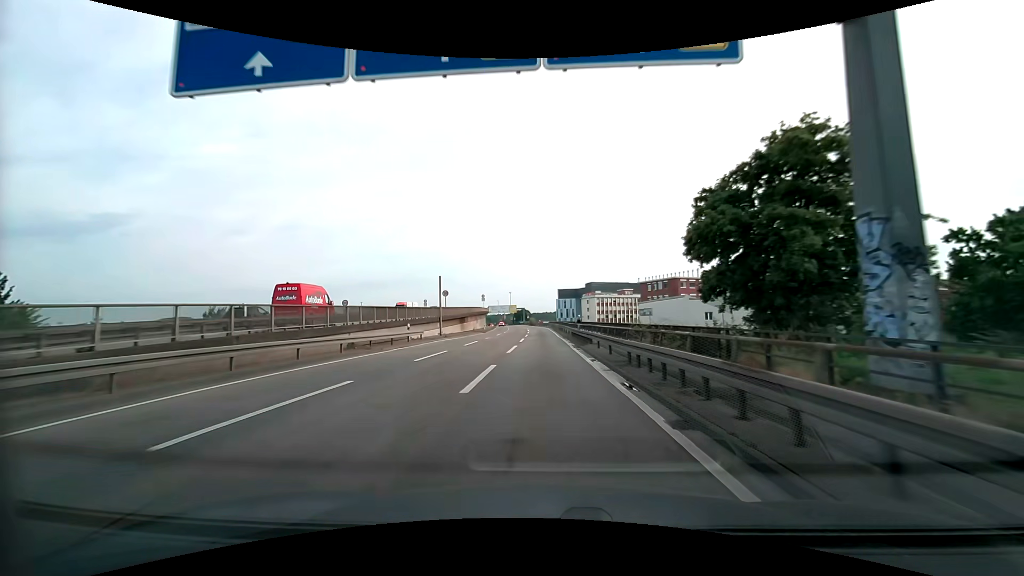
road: motorway_link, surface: asphalt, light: Day
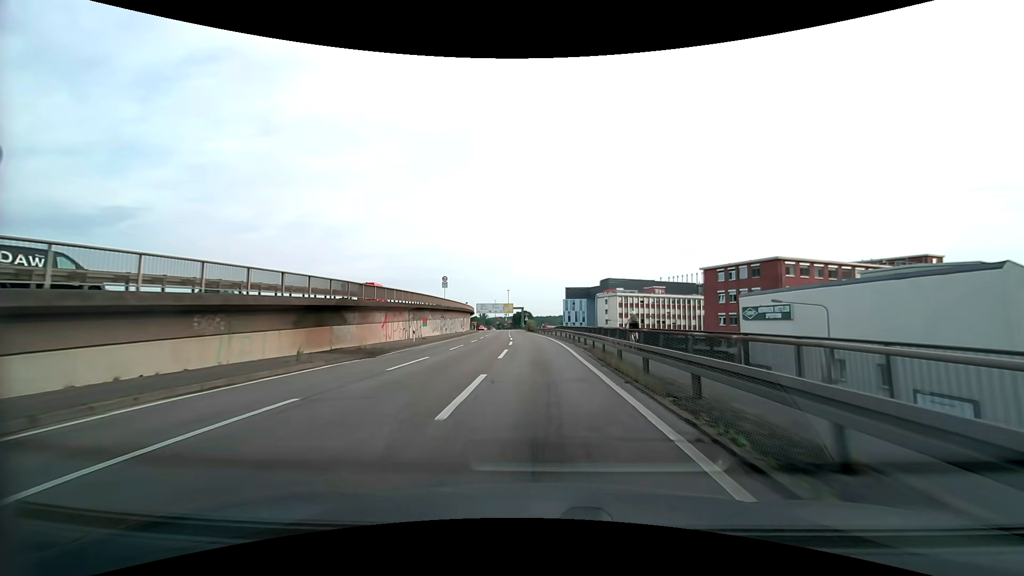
(-0.2, +50.1) m; 0°
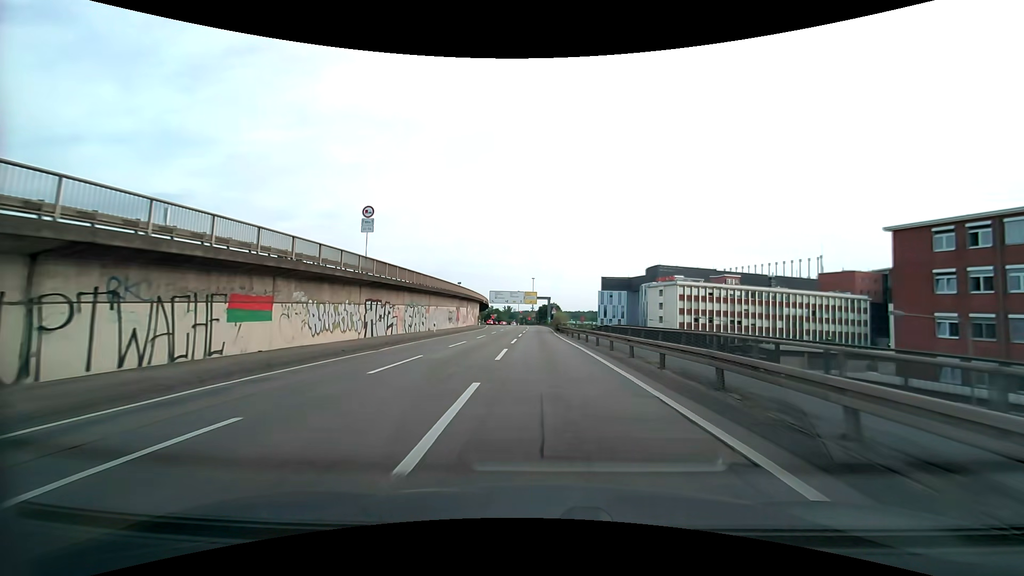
(-1.0, +38.4) m; -3°
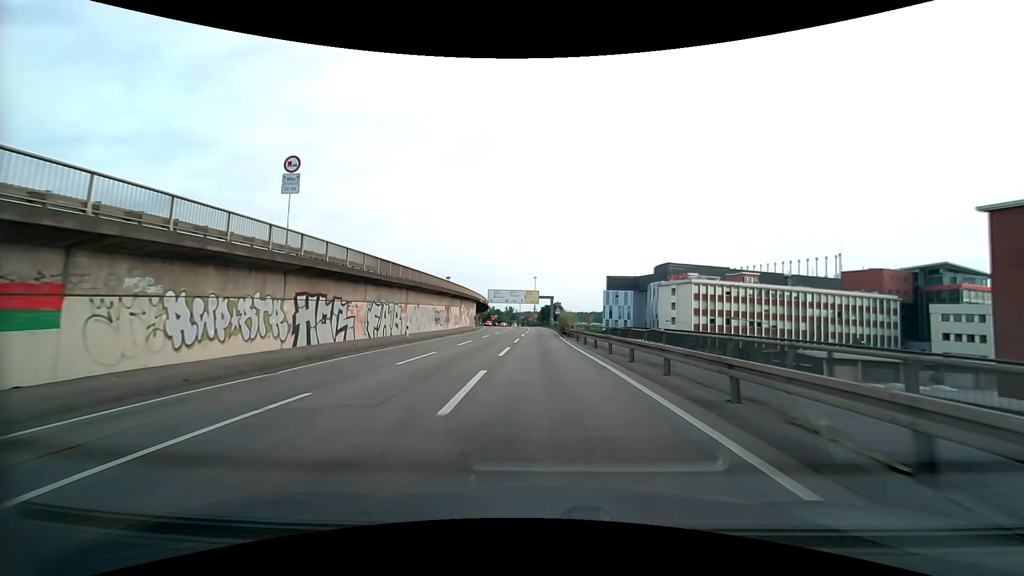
(0.0, +9.4) m; 0°
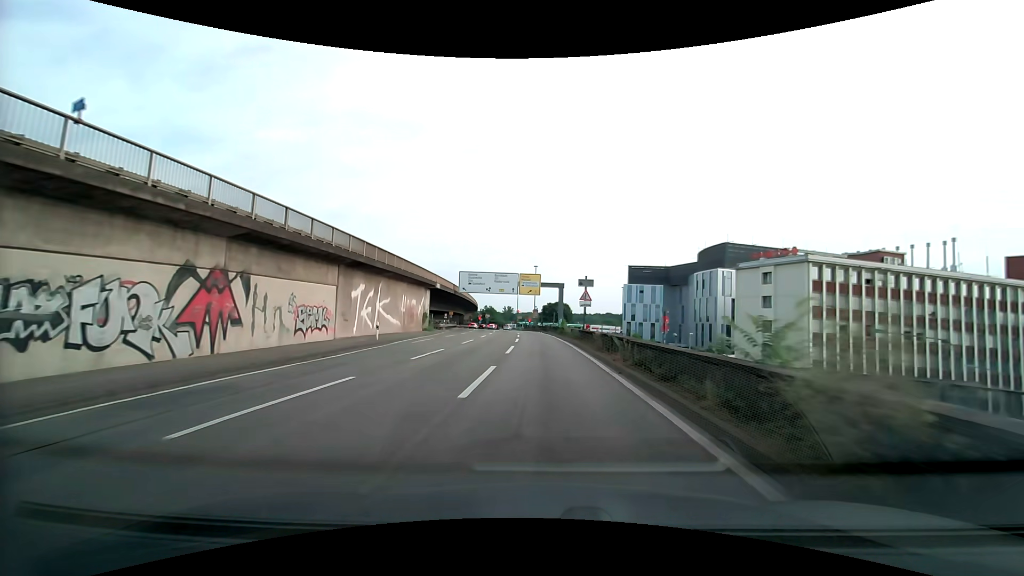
(-0.3, +45.6) m; 0°
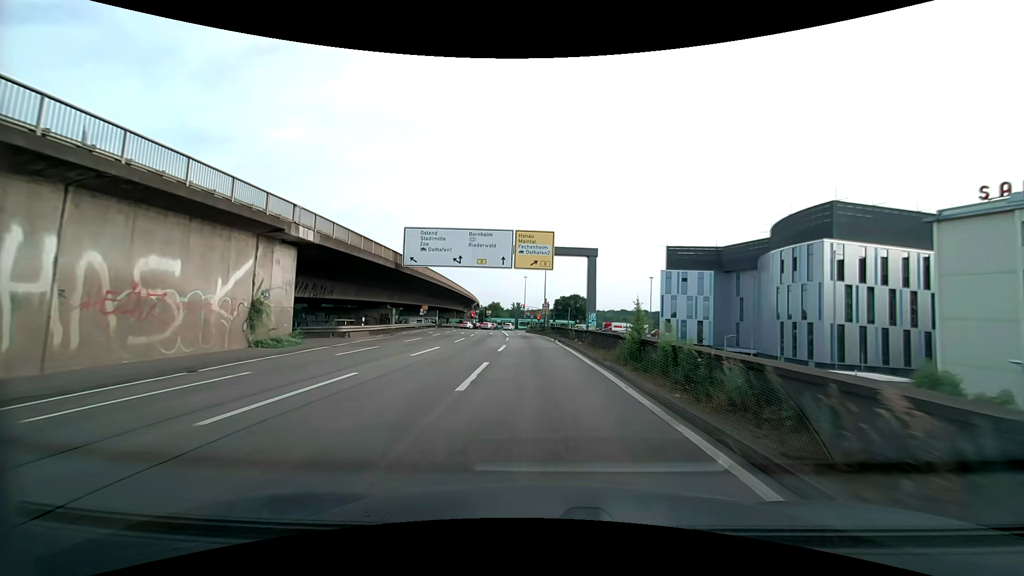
(-0.2, +35.0) m; -1°
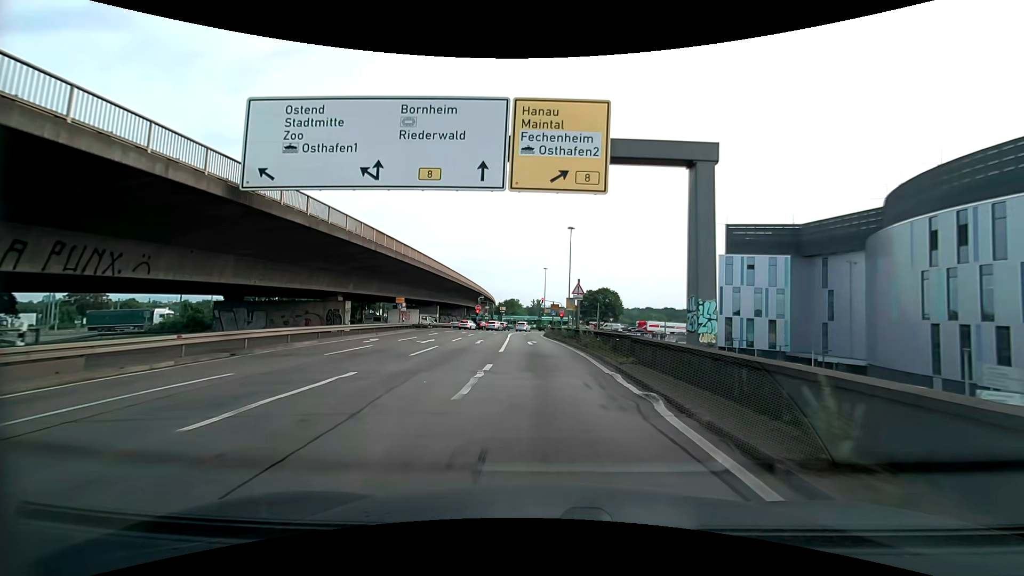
(-0.5, +24.5) m; -2°
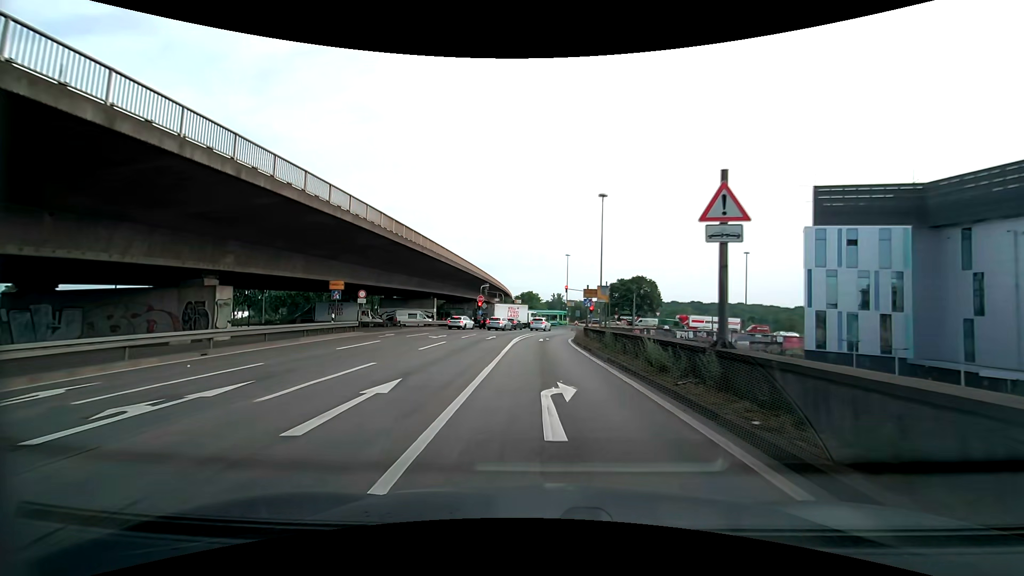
(-0.4, +22.3) m; -2°
(0, +10) (0, +20) (0, +30) (0, +40) (+2, +50) (+5, +59) (+9, +69) (+14, +77) (+19, +86) (+26, +93) m
